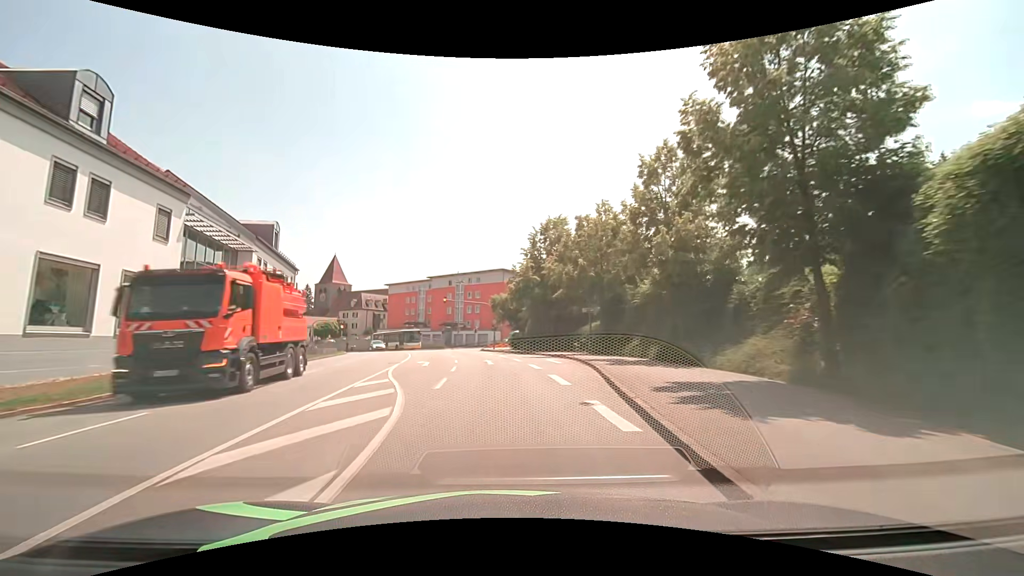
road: tertiary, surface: asphalt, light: Day
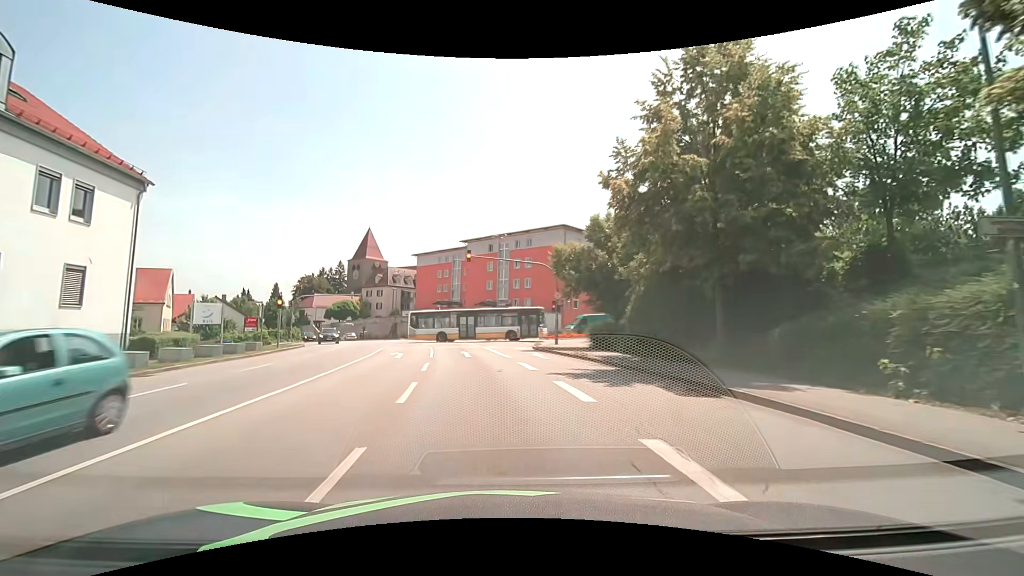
(-1.3, +27.1) m; -6°
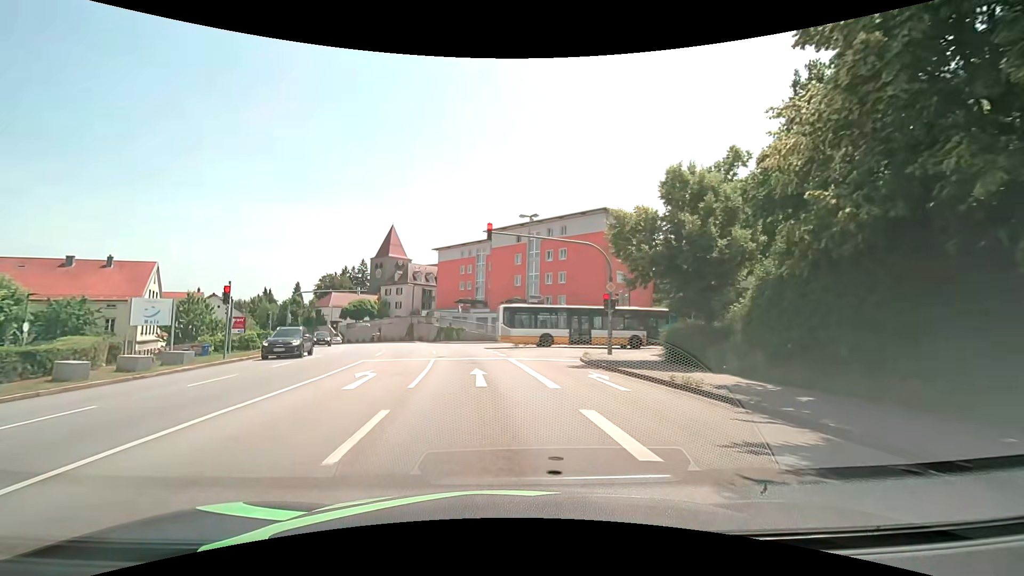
(-0.2, +9.2) m; -3°
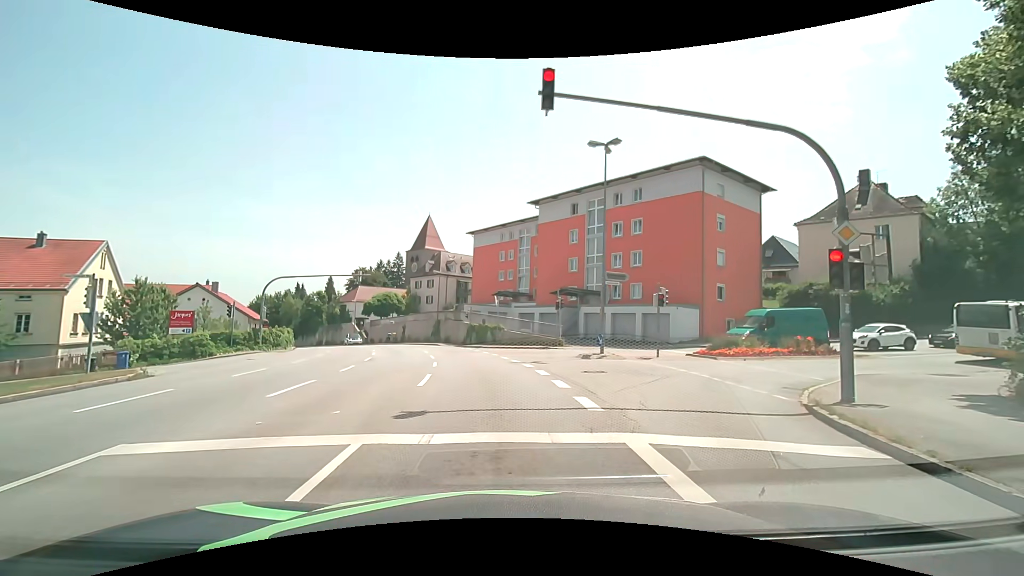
(-0.6, +14.7) m; -5°
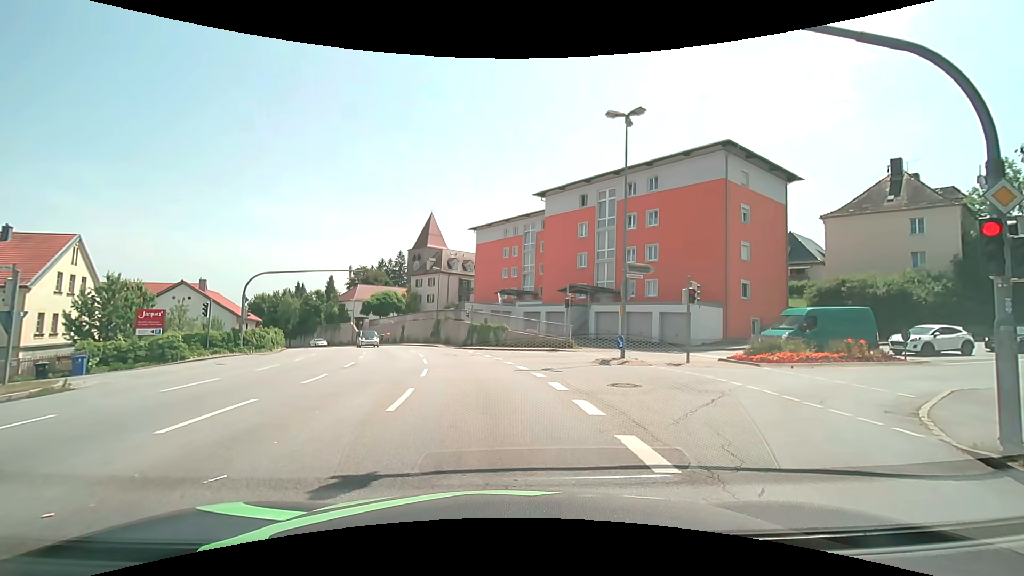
(0.0, +3.0) m; -1°
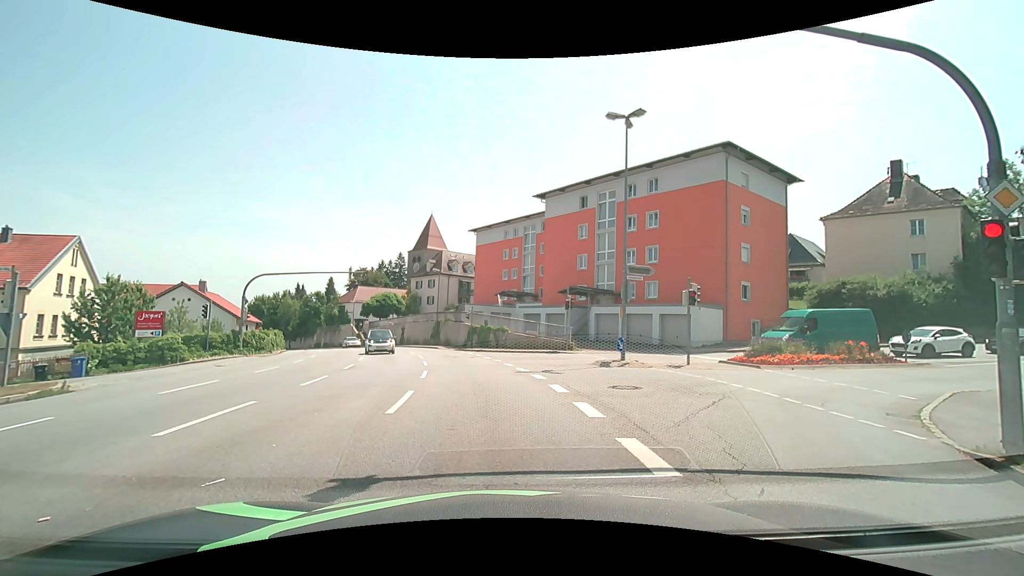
(0.0, +0.1) m; 0°
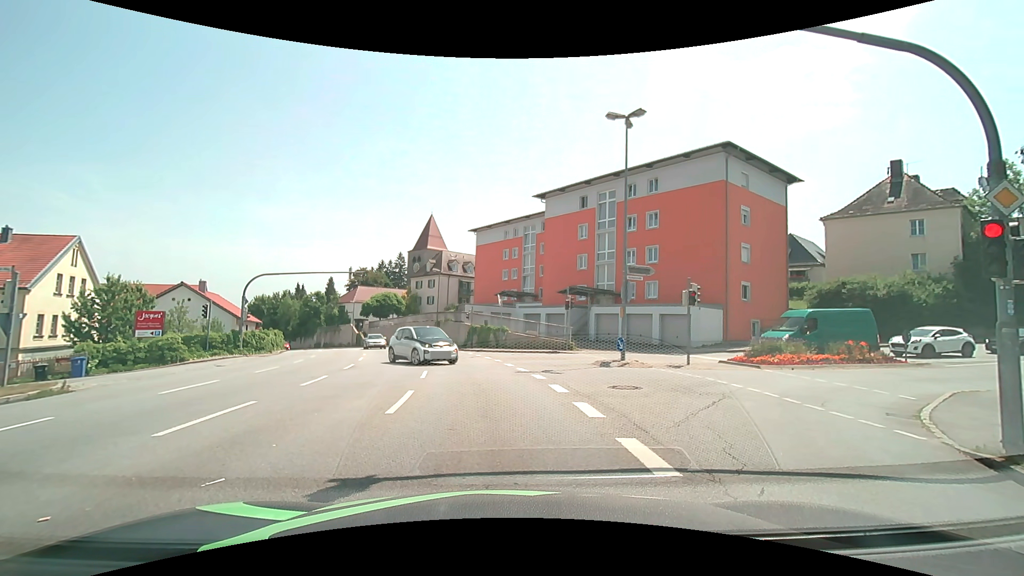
(0.0, 0.0) m; 0°
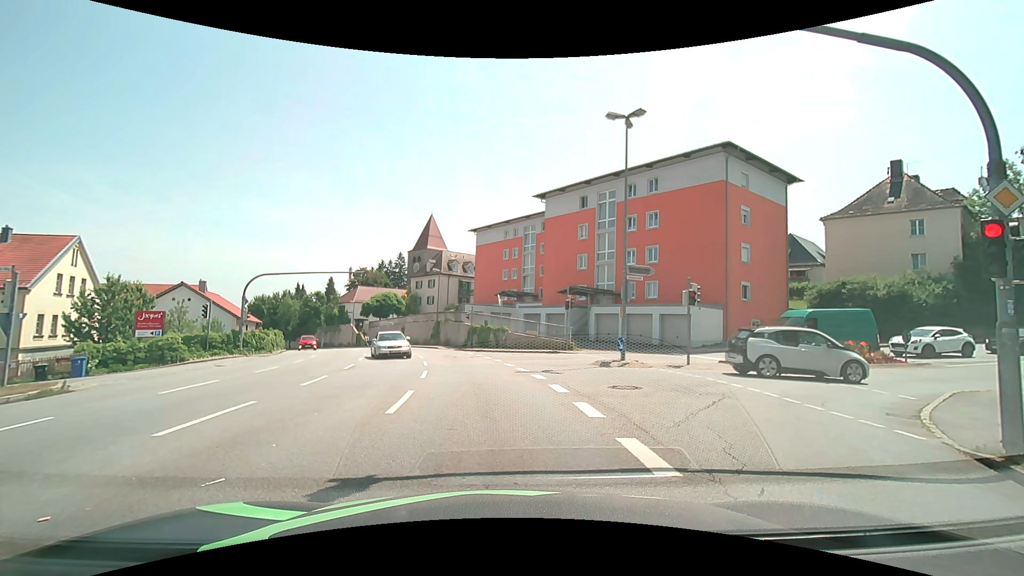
(0.0, 0.0) m; 0°
(0, +10) (-1, +20) (-3, +30) (-5, +39) (-8, +49) (-12, +58) (-16, +67) (-21, +76) (-26, +85) (-31, +93) m
